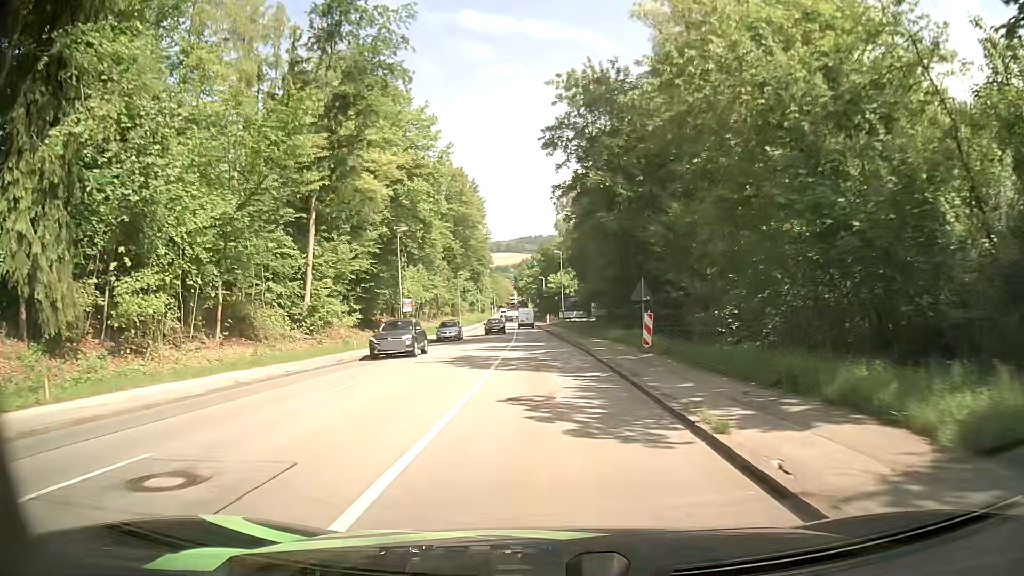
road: tertiary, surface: asphalt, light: Day
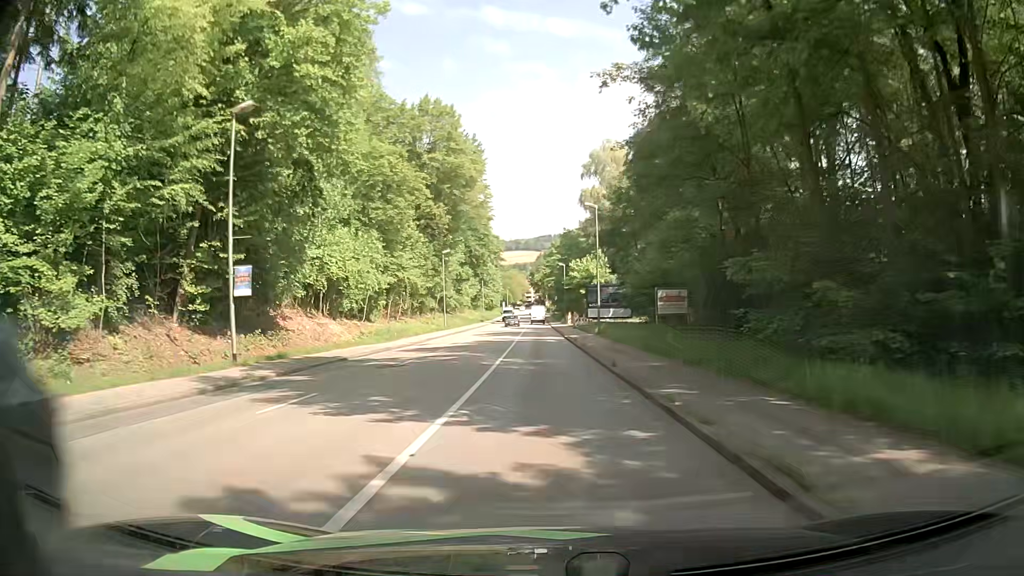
(-0.3, +29.5) m; -1°
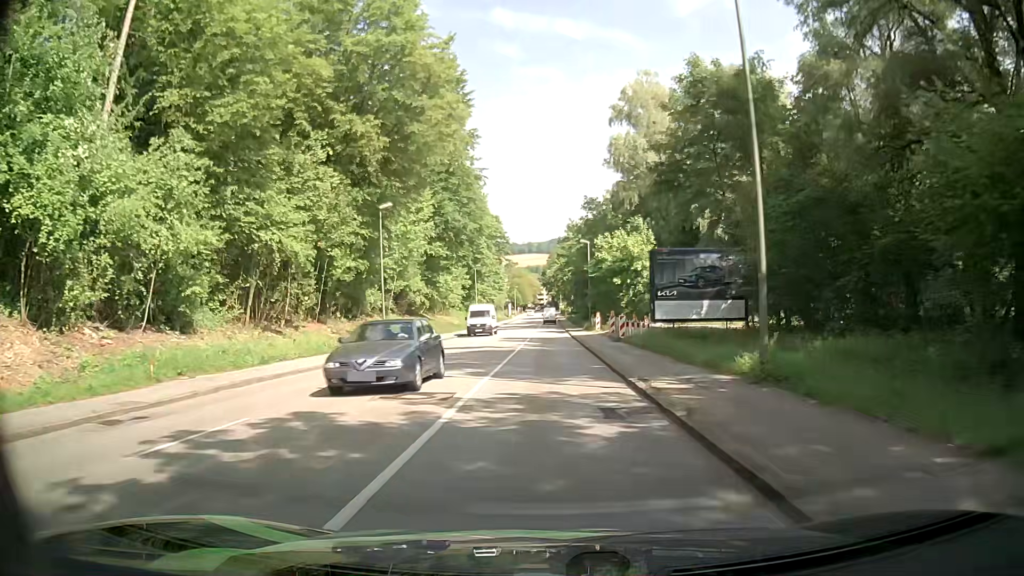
(-0.4, +30.5) m; -1°
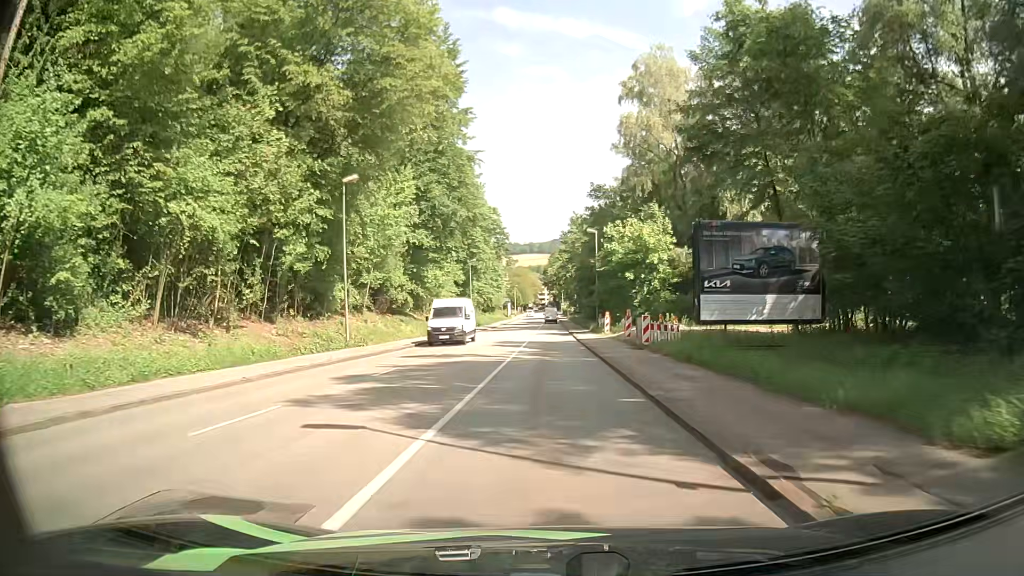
(0.0, +7.7) m; 0°
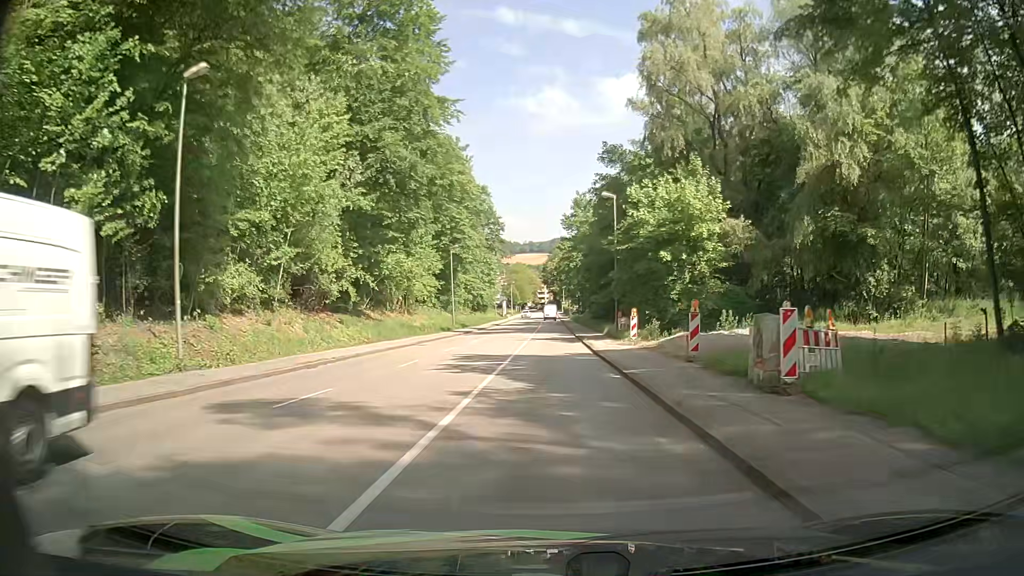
(0.0, +15.5) m; 0°
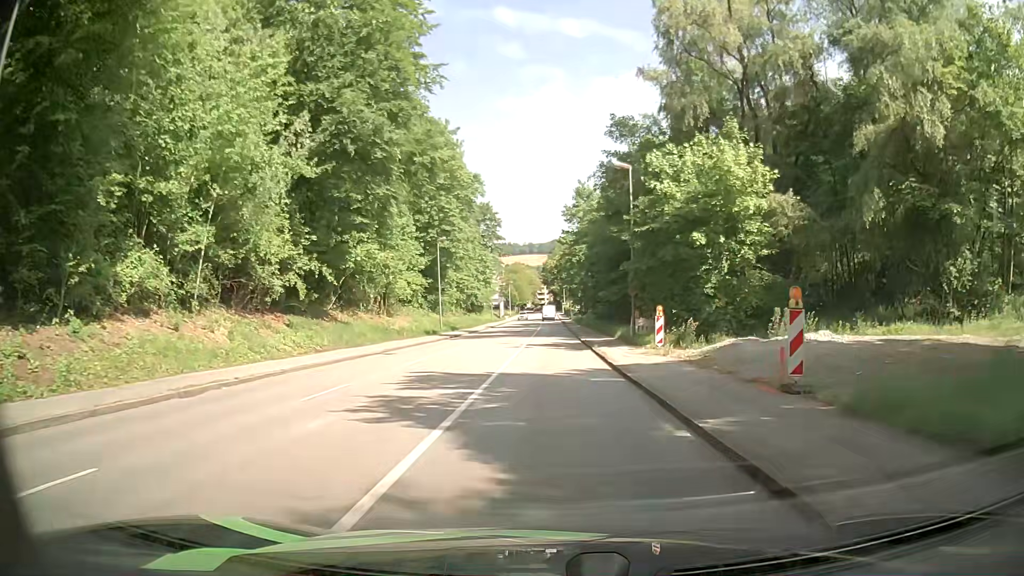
(0.0, +7.8) m; 0°
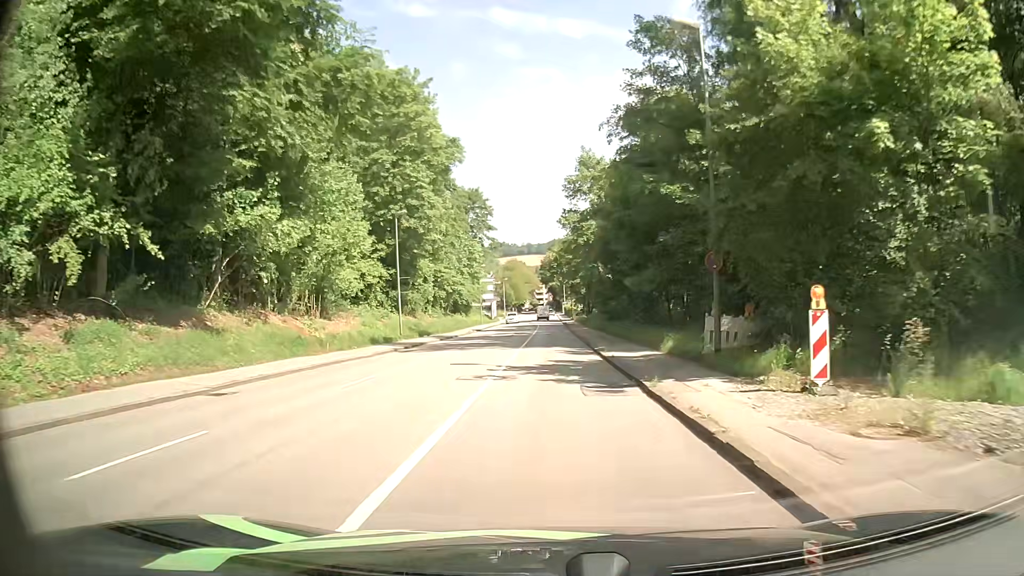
(0.0, +15.6) m; 0°
